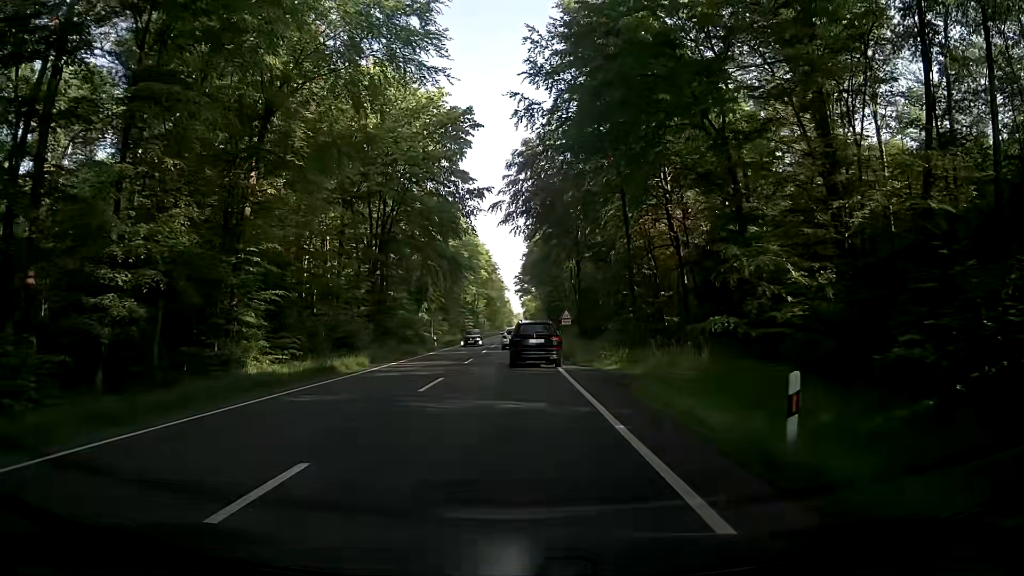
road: primary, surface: asphalt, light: Day
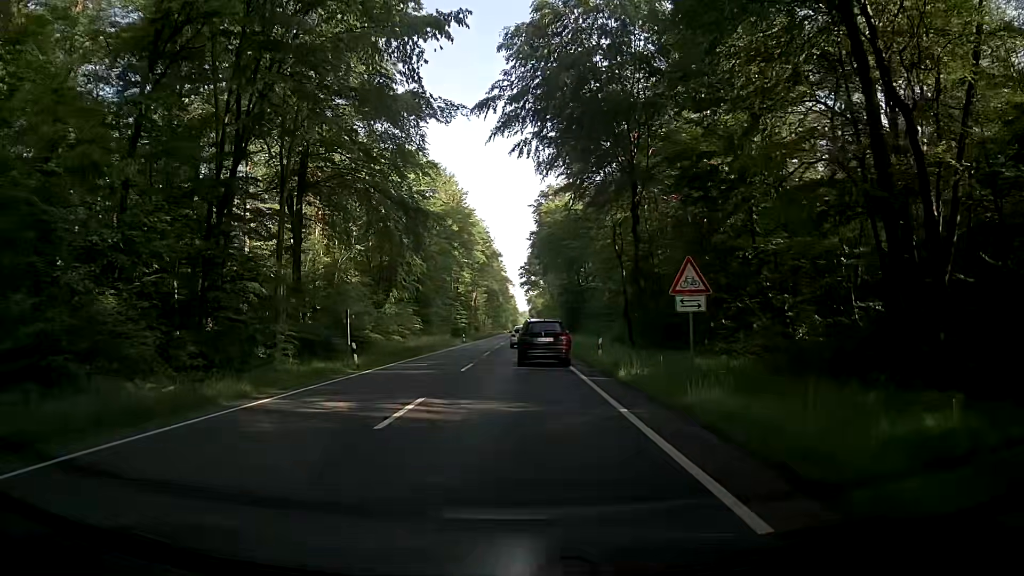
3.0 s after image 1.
(-0.1, +30.3) m; -1°
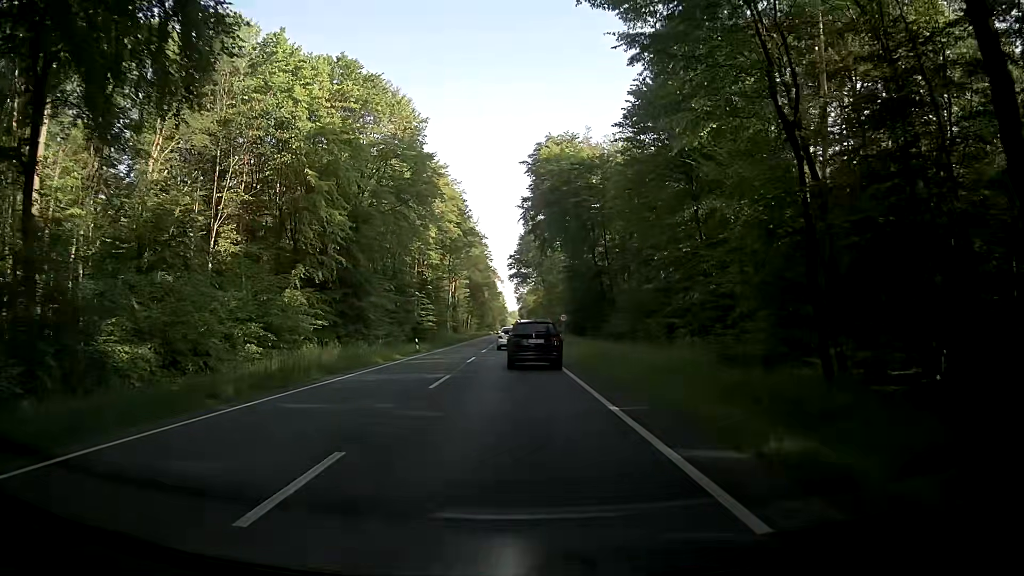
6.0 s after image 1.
(+0.5, +30.2) m; +1°
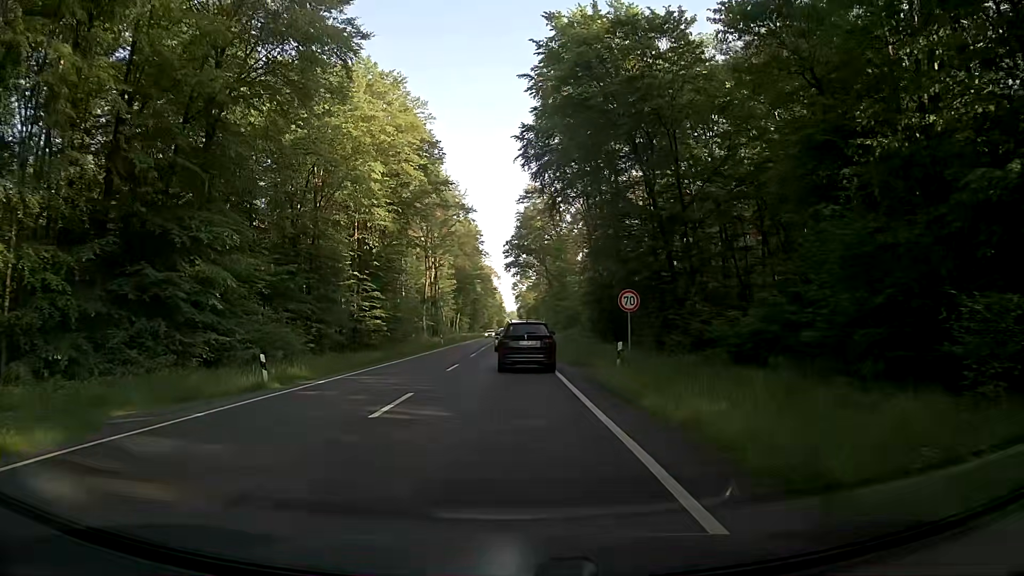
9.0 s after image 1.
(+0.4, +29.5) m; +1°
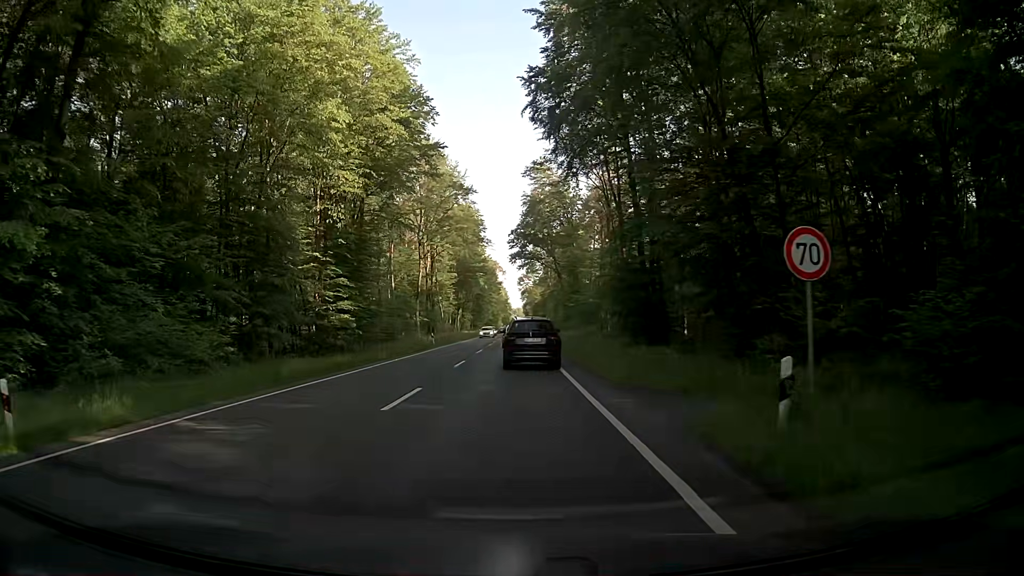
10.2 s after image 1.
(-0.1, +11.6) m; -1°
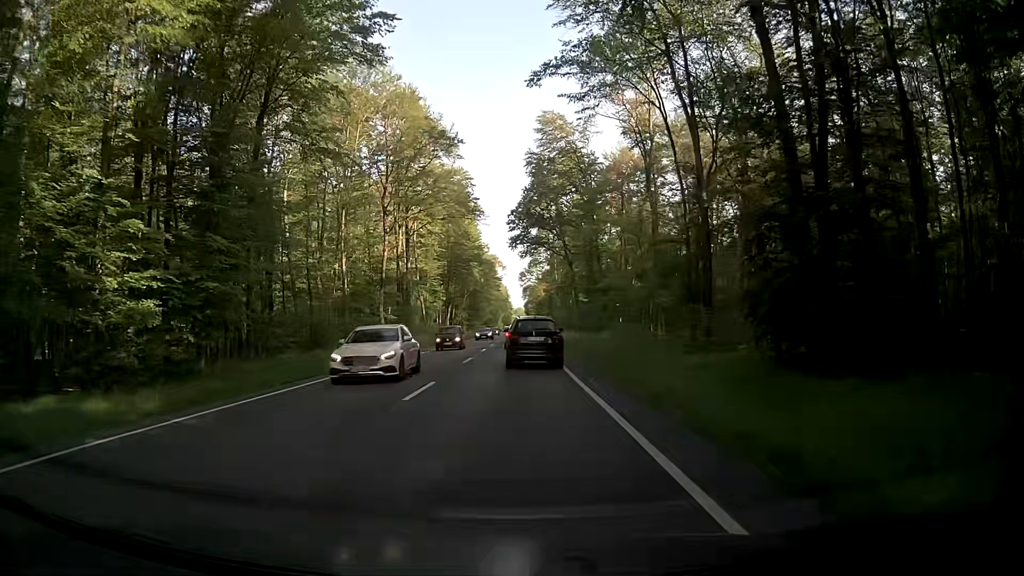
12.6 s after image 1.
(-0.1, +23.0) m; 0°
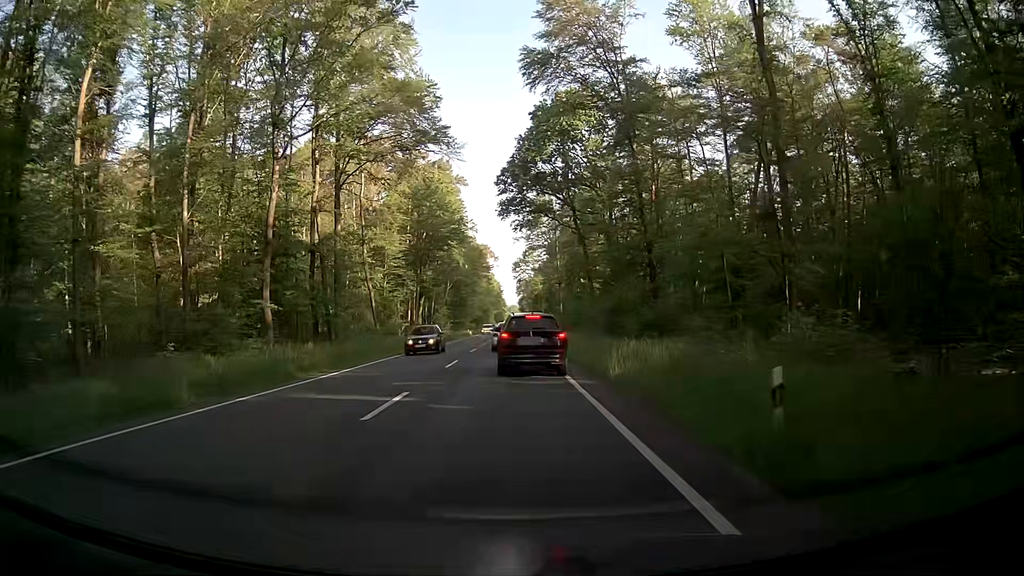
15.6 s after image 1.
(0.0, +27.1) m; 0°
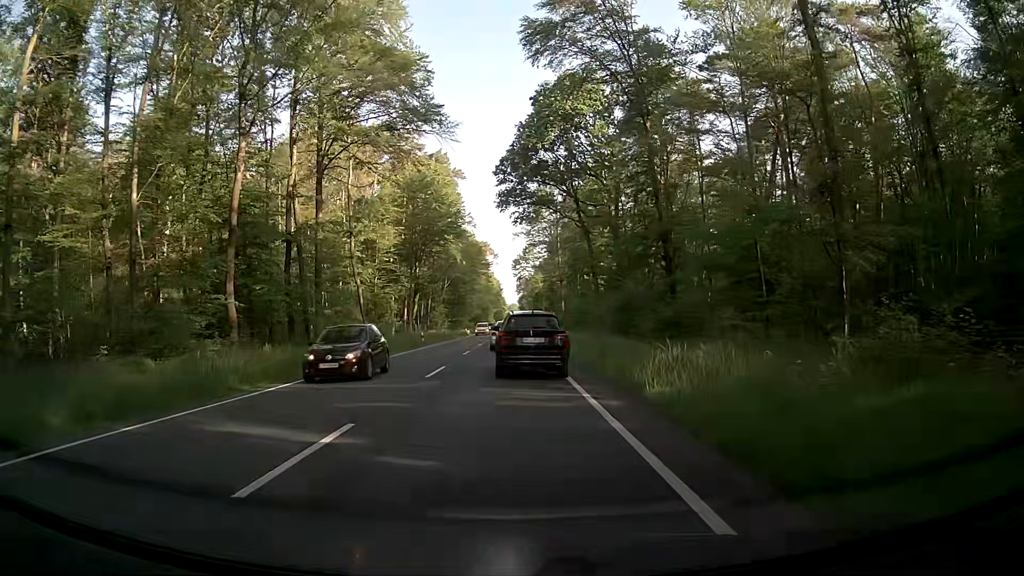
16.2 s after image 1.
(0.0, +4.5) m; 0°
